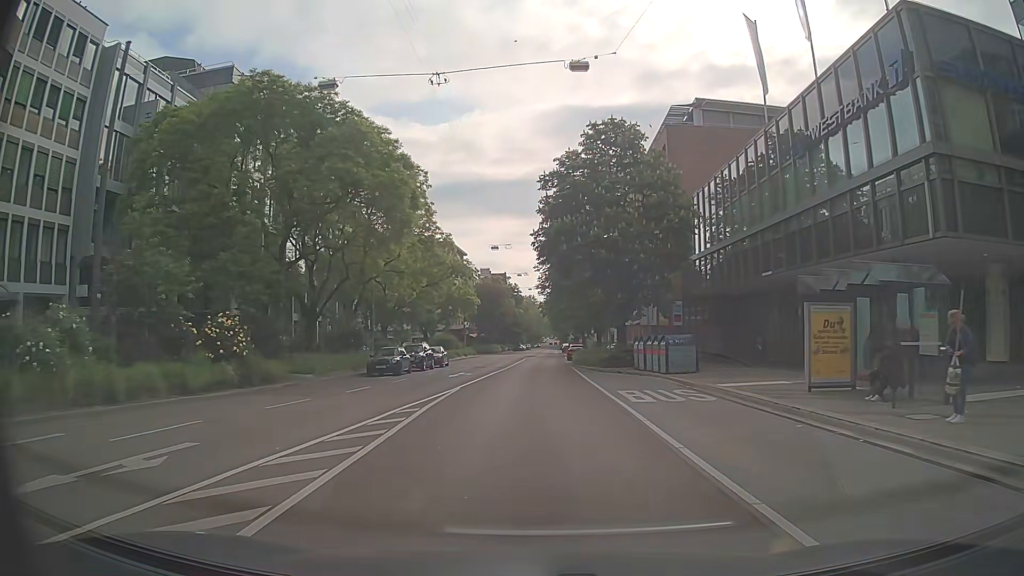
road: secondary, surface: asphalt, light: Day
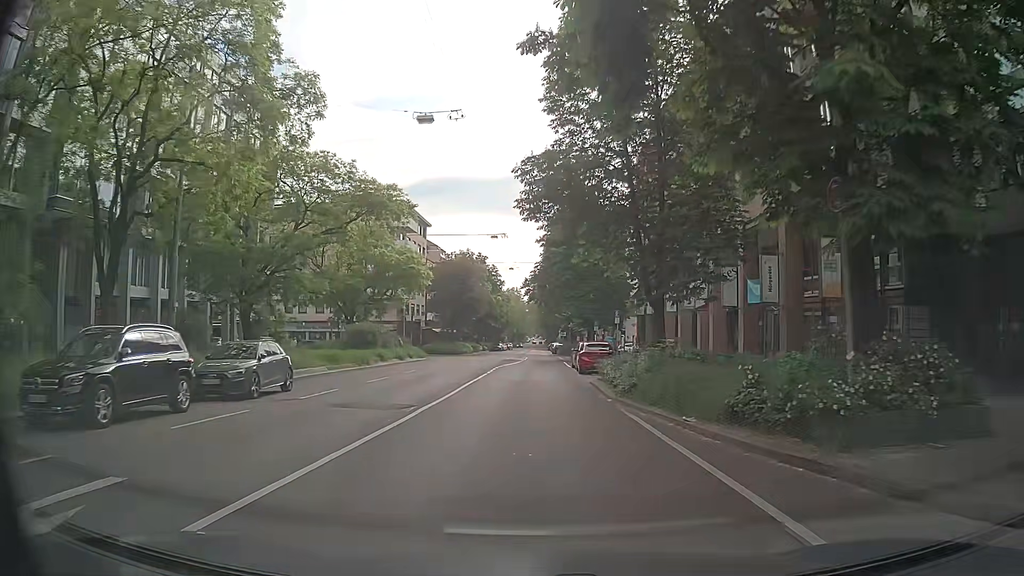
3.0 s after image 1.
(+0.6, +29.7) m; +1°
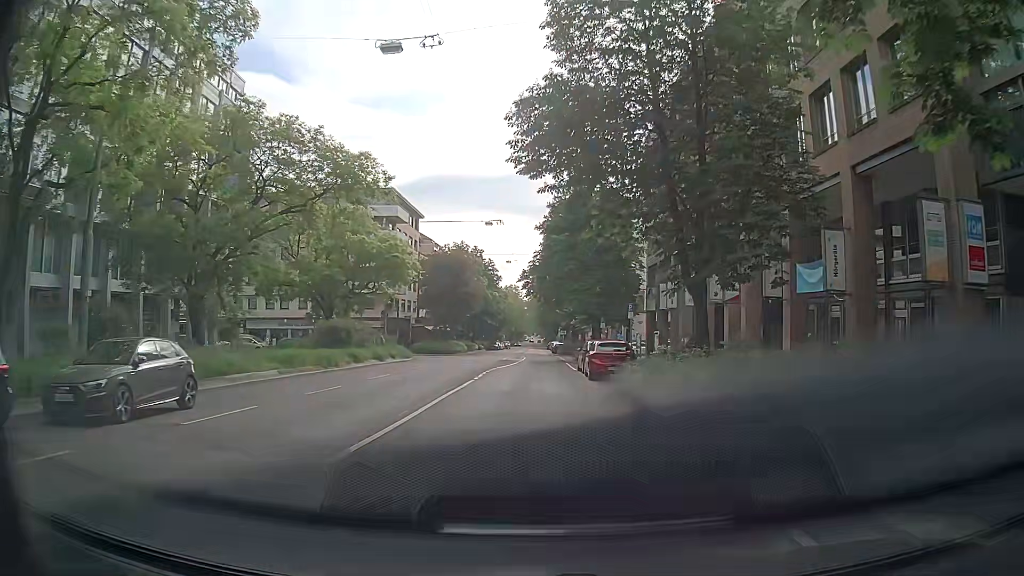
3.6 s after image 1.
(+0.1, +5.8) m; +1°
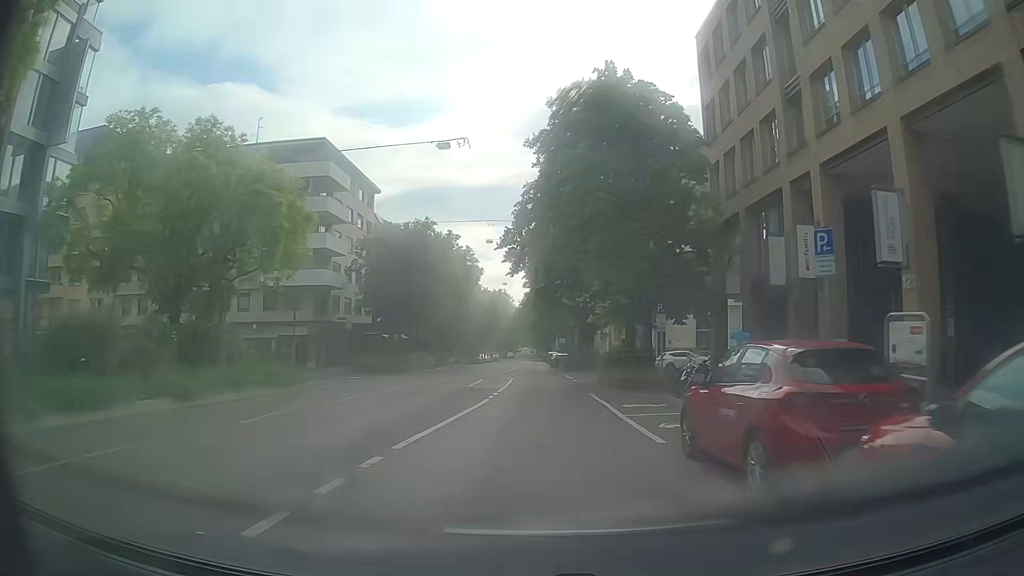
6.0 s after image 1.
(+0.1, +22.9) m; 0°
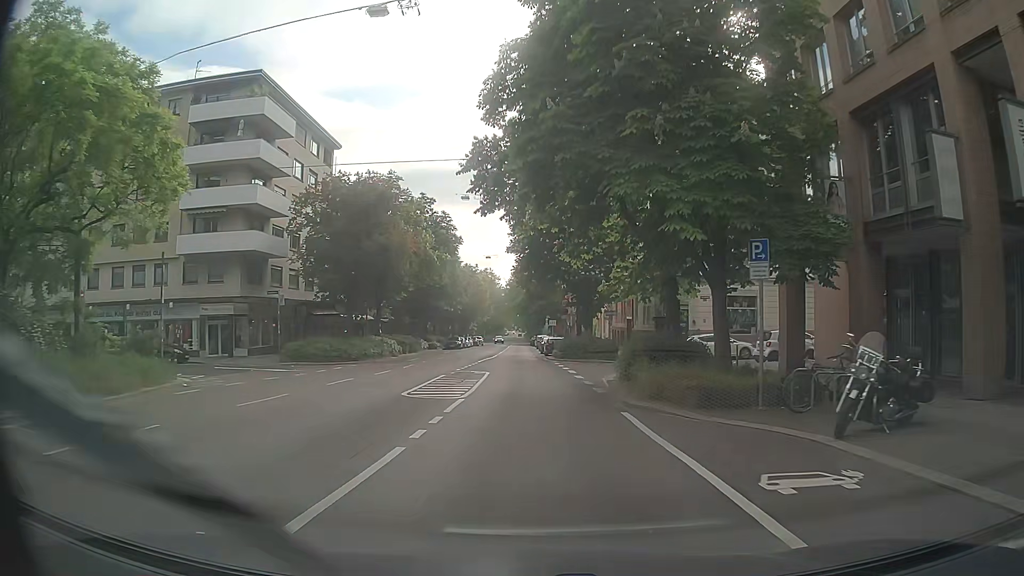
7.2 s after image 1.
(+0.1, +11.5) m; +3°
